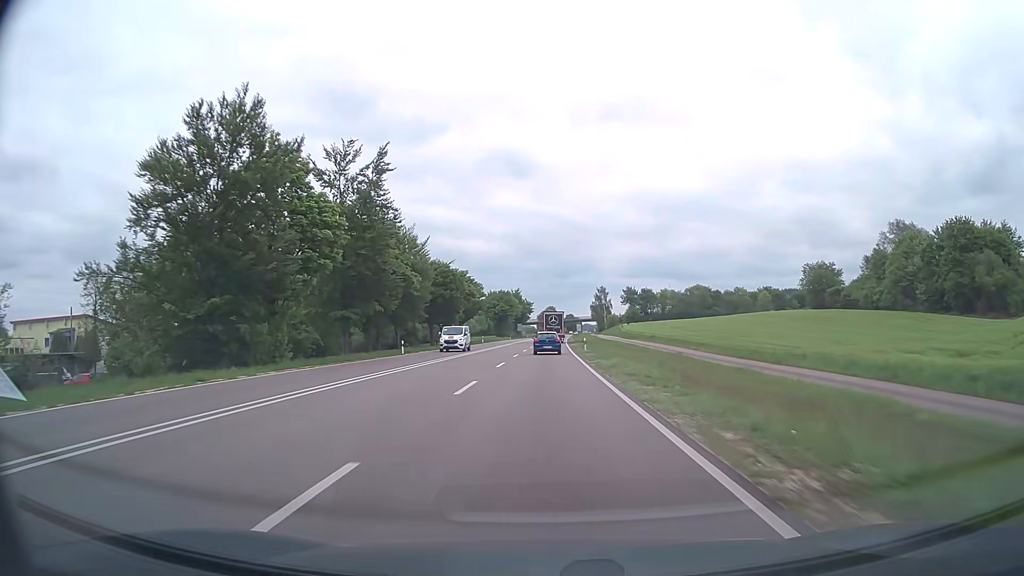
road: trunk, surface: asphalt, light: Day
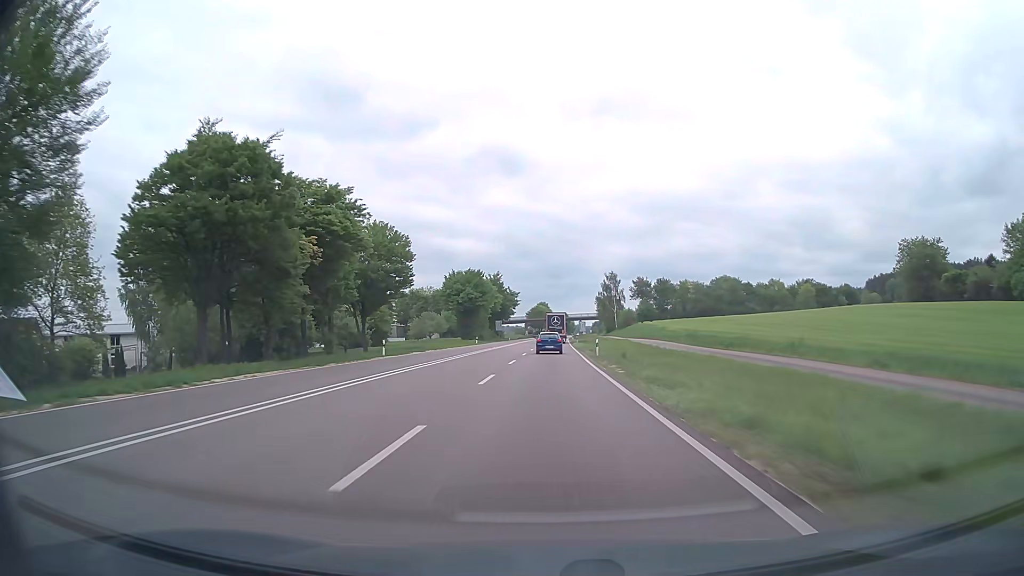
(+0.4, +57.2) m; +1°
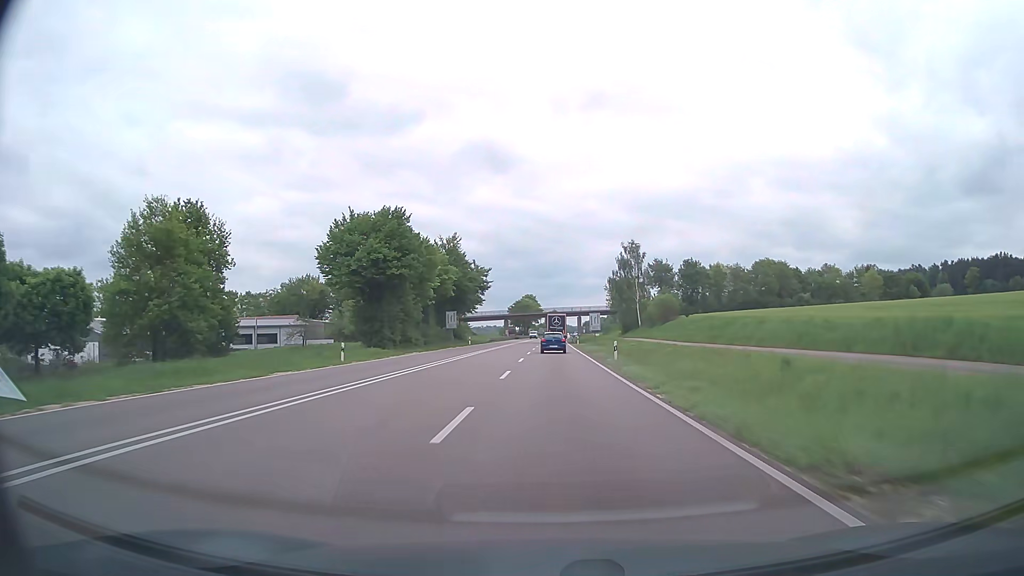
(+0.3, +57.5) m; +1°
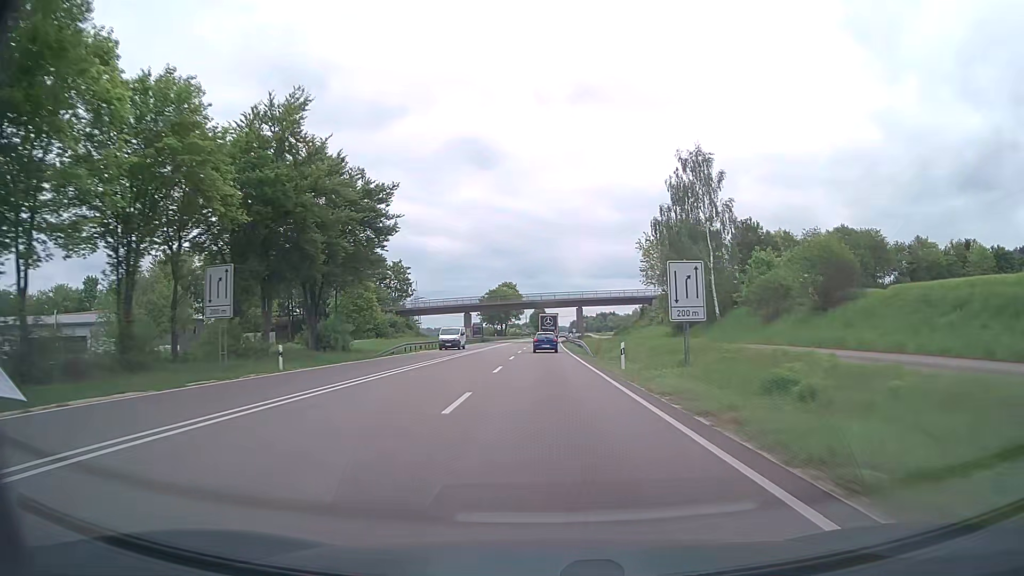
(+0.7, +57.0) m; +1°
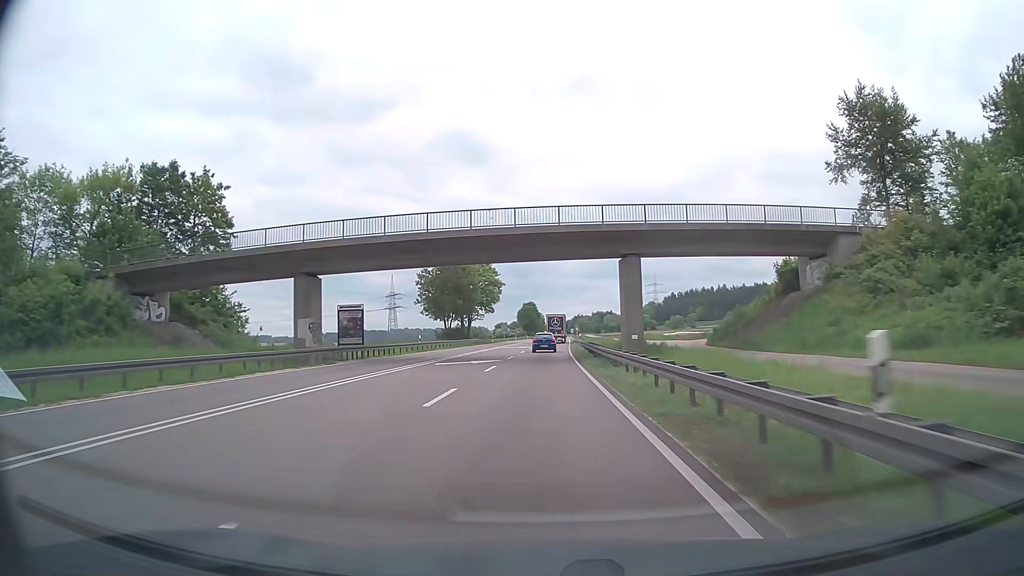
(+0.5, +70.9) m; +1°
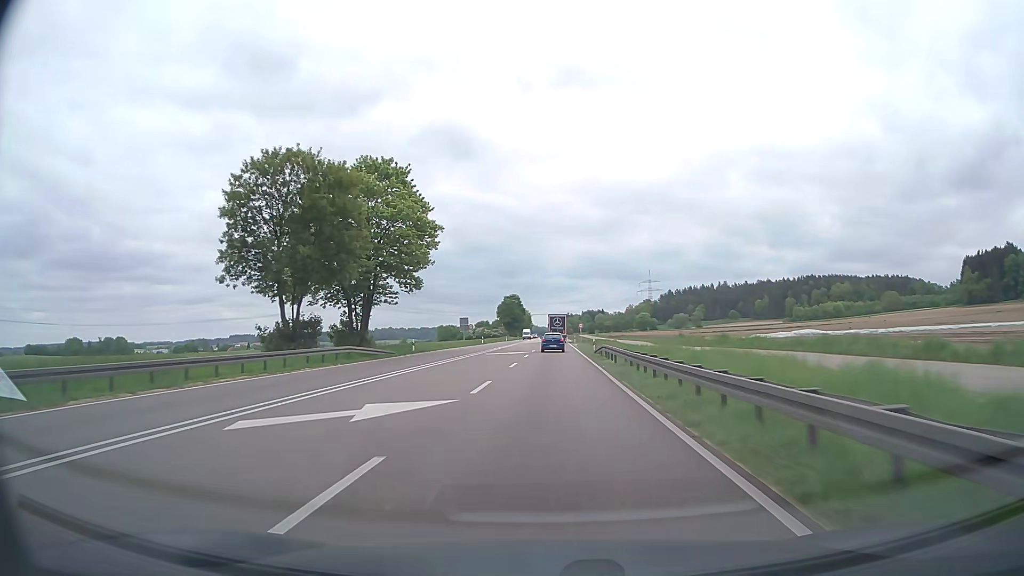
(+0.5, +57.2) m; +1°
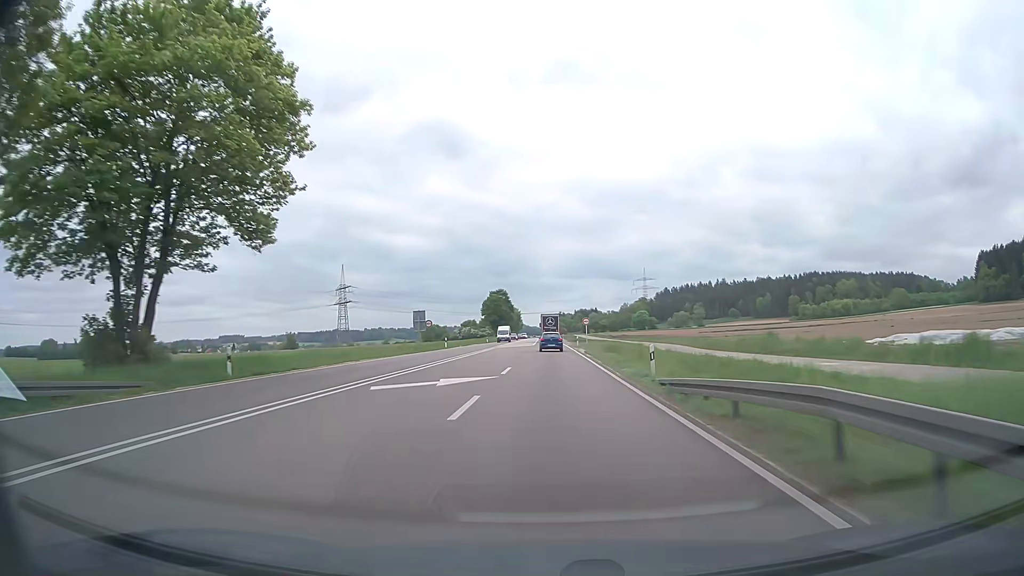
(+0.1, +28.8) m; +1°
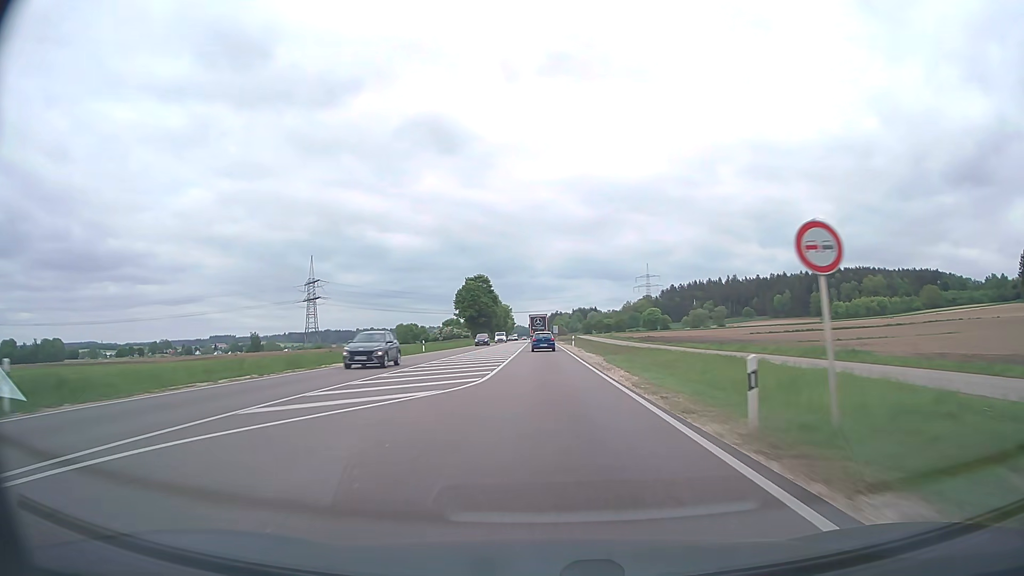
(+0.5, +57.5) m; 0°
(0, +10) (0, +20) (0, +30) (0, +40) (0, +50) (0, +60) (0, +70) (0, +80) (0, +90) (0, +100) m
